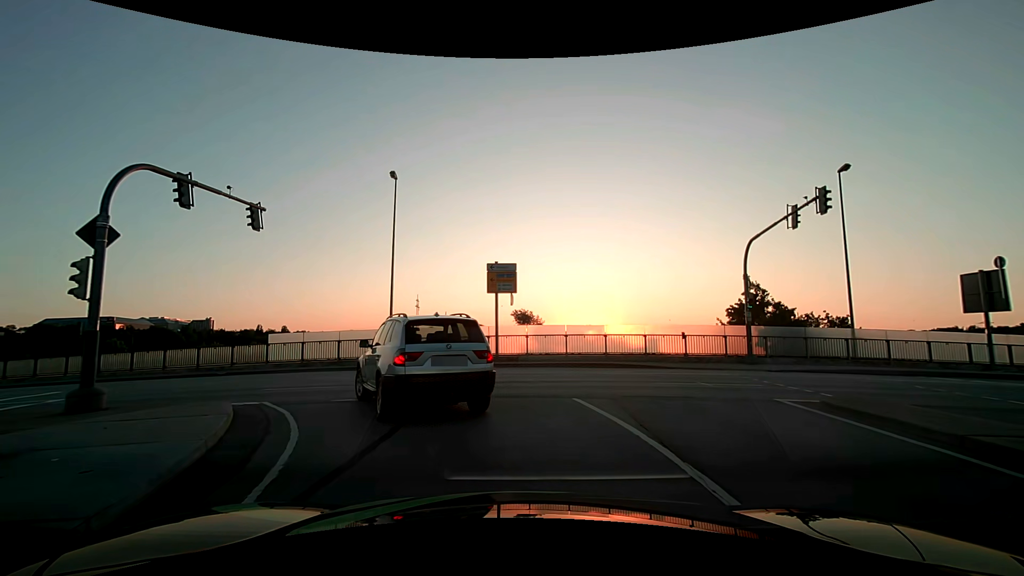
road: primary_link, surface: asphalt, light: Day
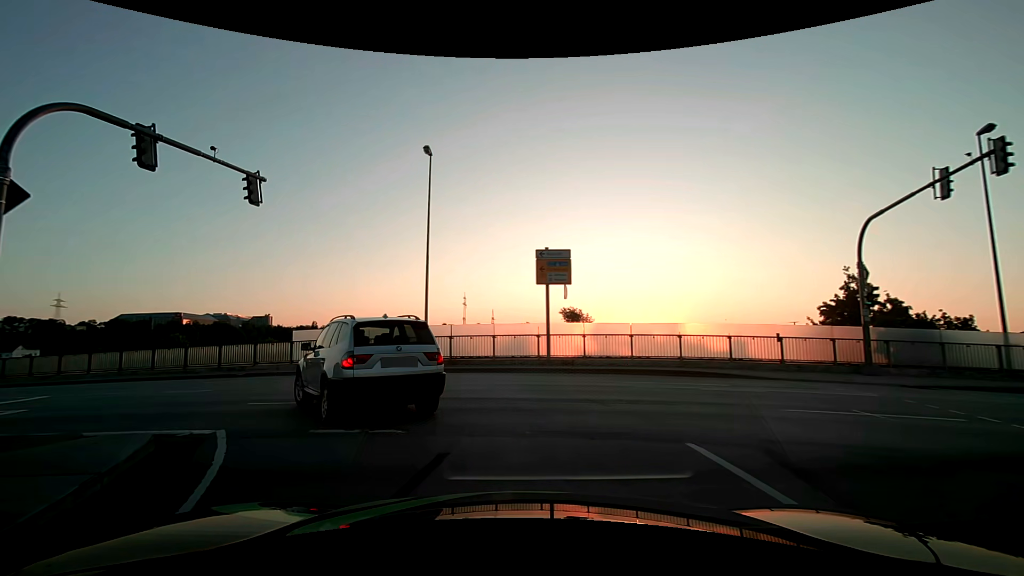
(-0.1, +3.8) m; -5°
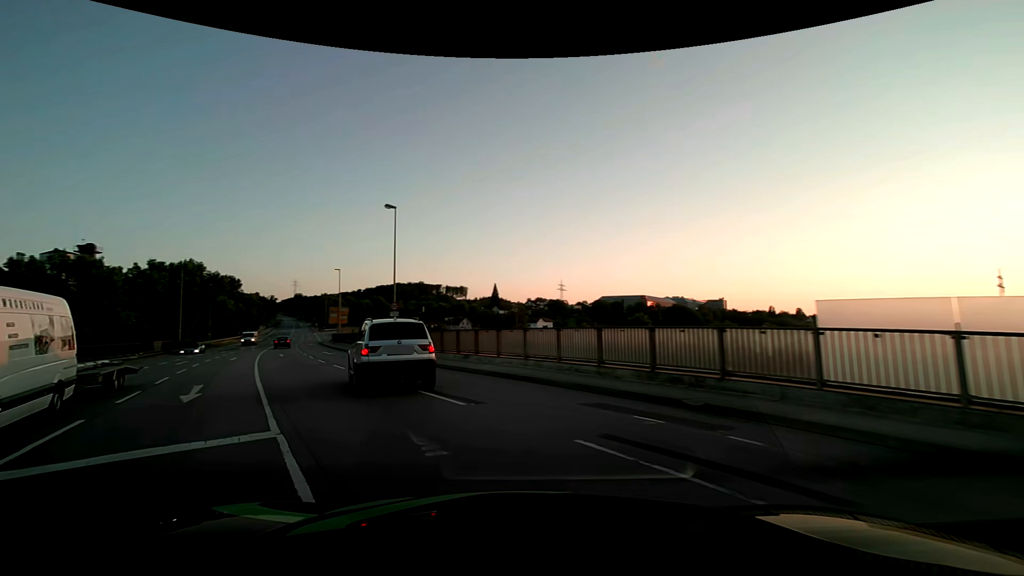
(-6.1, +14.9) m; -47°
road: primary
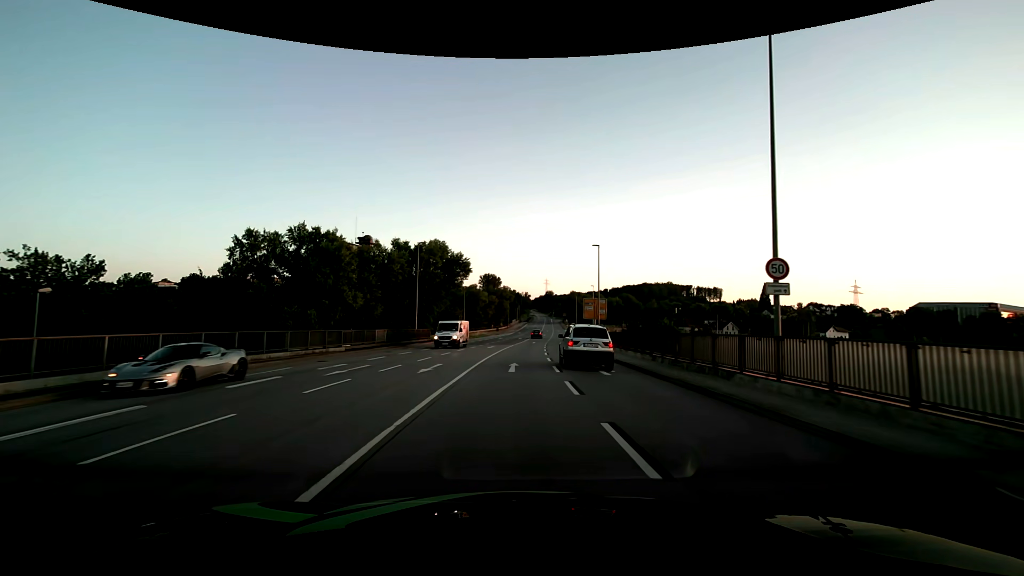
(-8.4, +20.3) m; -30°
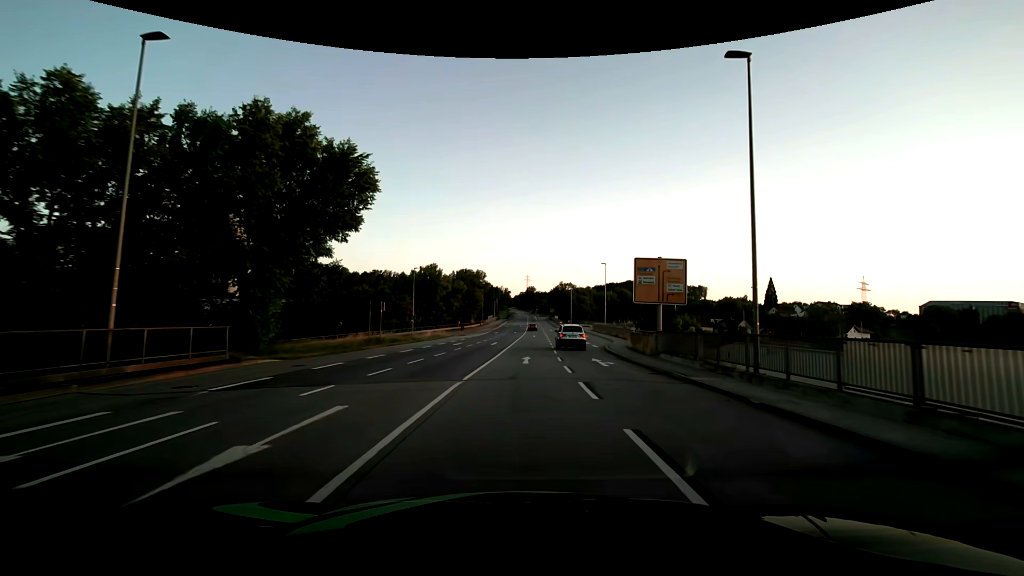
(+0.5, +37.2) m; +2°
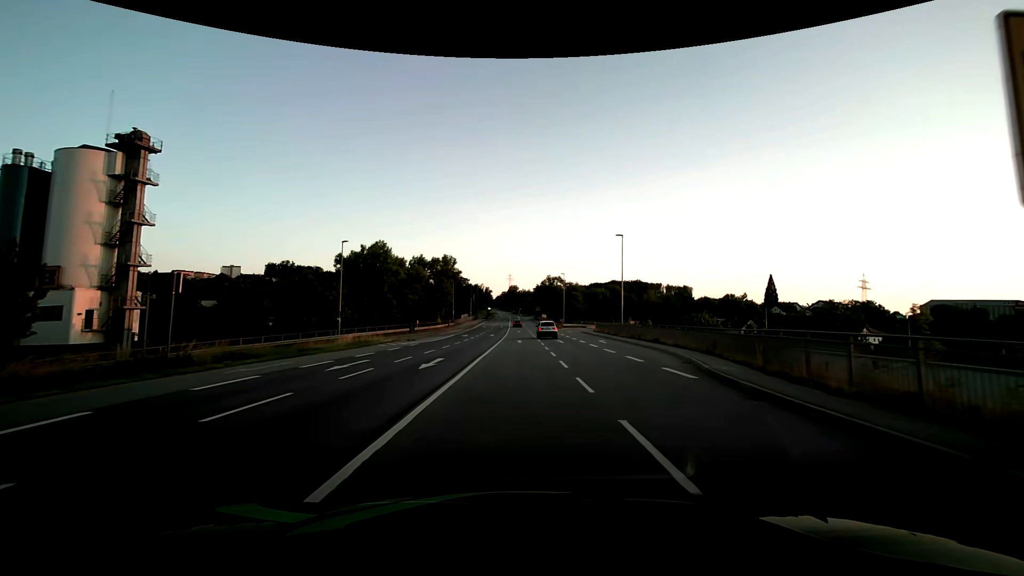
(+0.6, +23.8) m; +2°
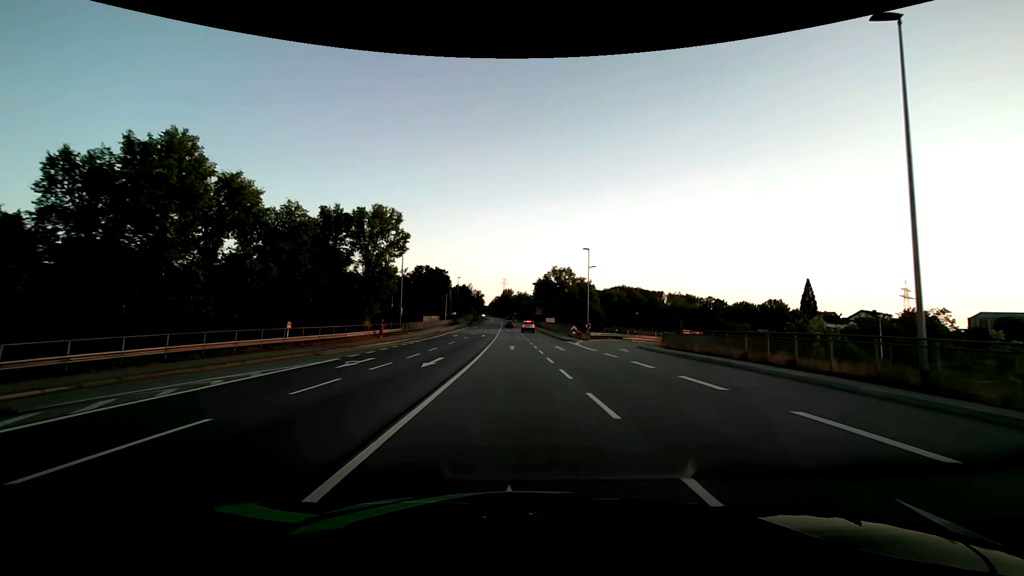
(+0.2, +38.5) m; +1°
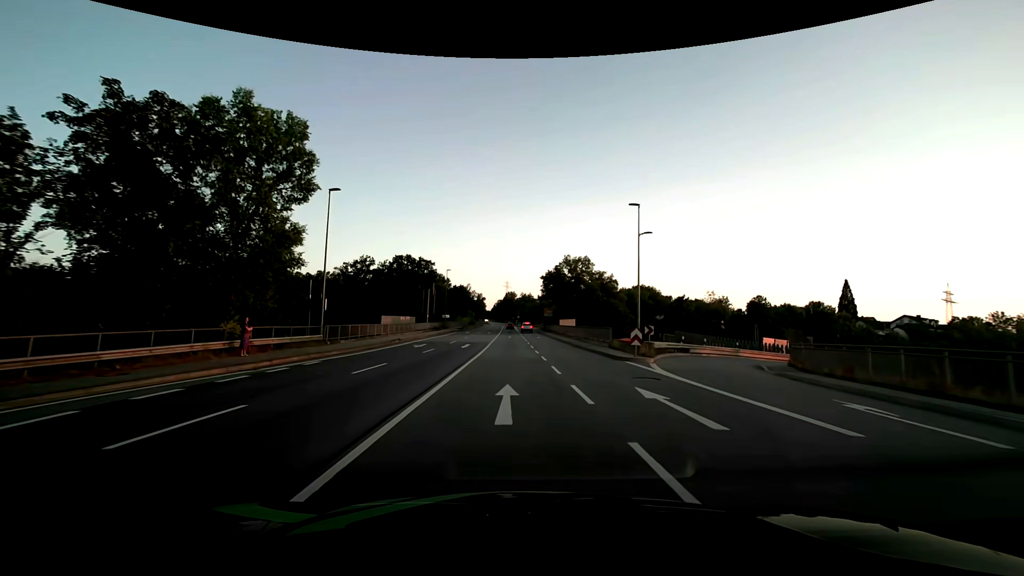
(0.0, +22.7) m; 0°
(0, +10) (0, +20) (0, +30) (0, +40) (-1, +50) (-1, +60) (-1, +70) (-1, +80) (-1, +90) (-2, +100) m
